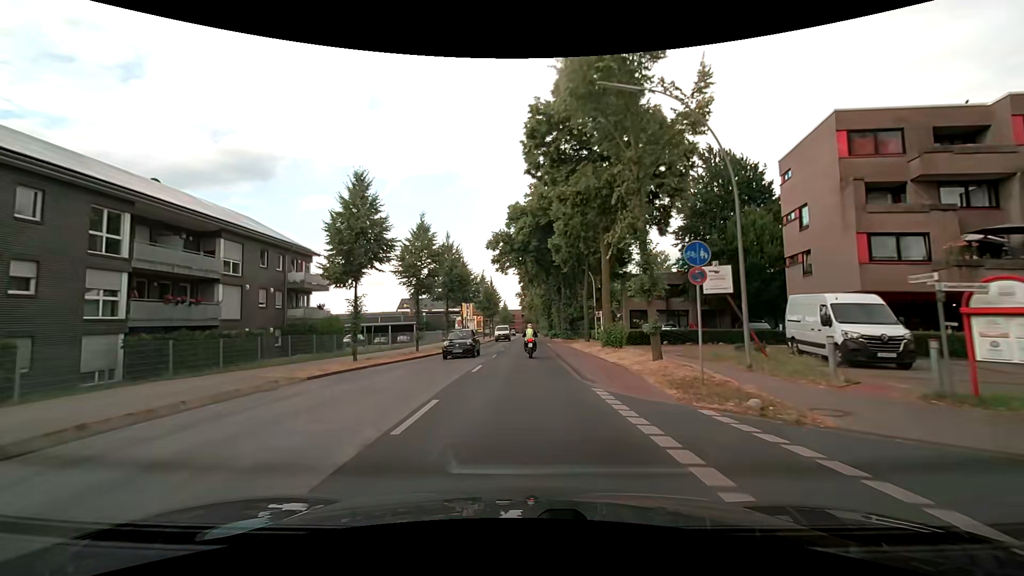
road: secondary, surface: asphalt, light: Day
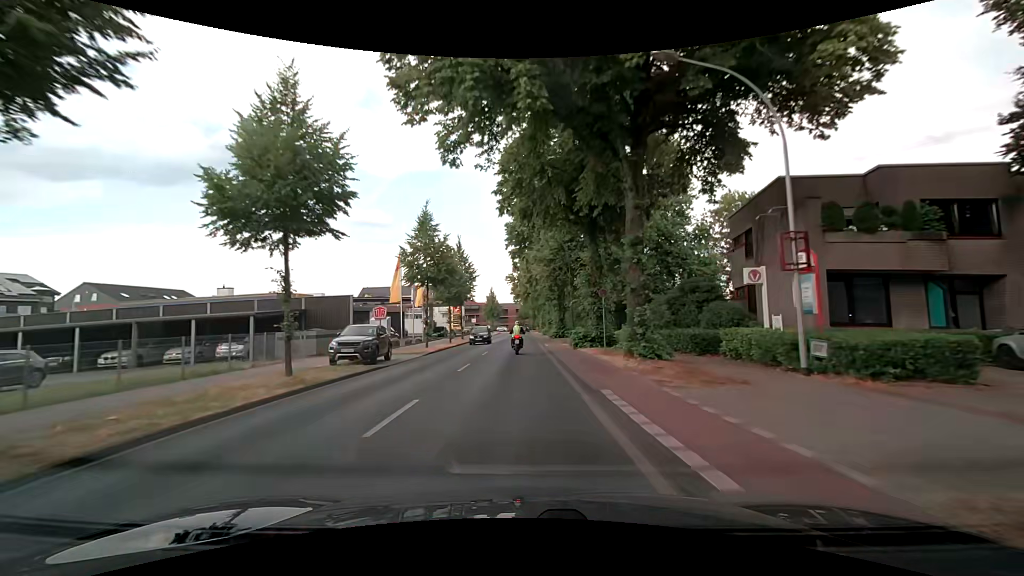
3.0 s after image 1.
(+0.8, +36.4) m; 0°
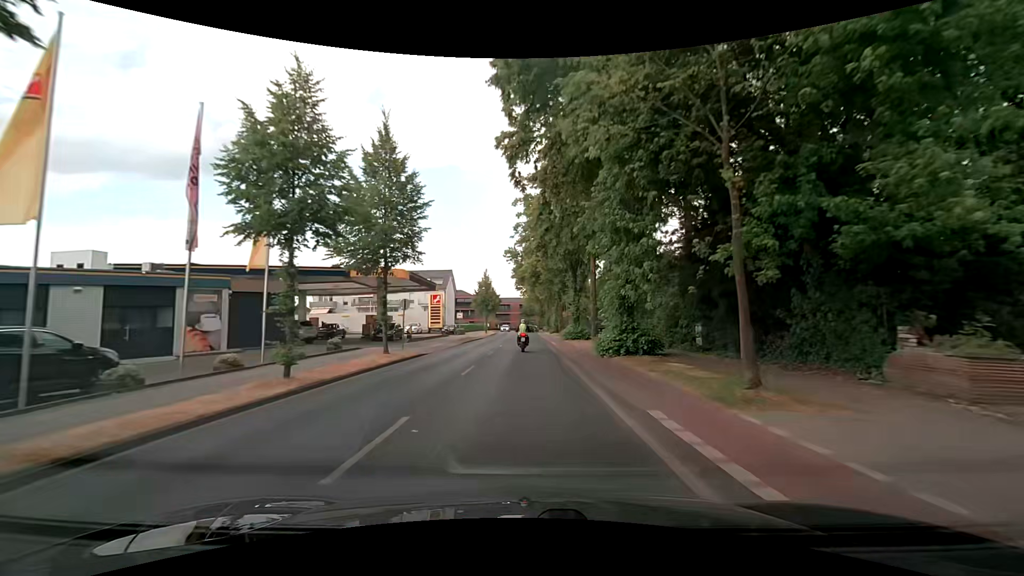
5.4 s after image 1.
(0.0, +29.4) m; +1°
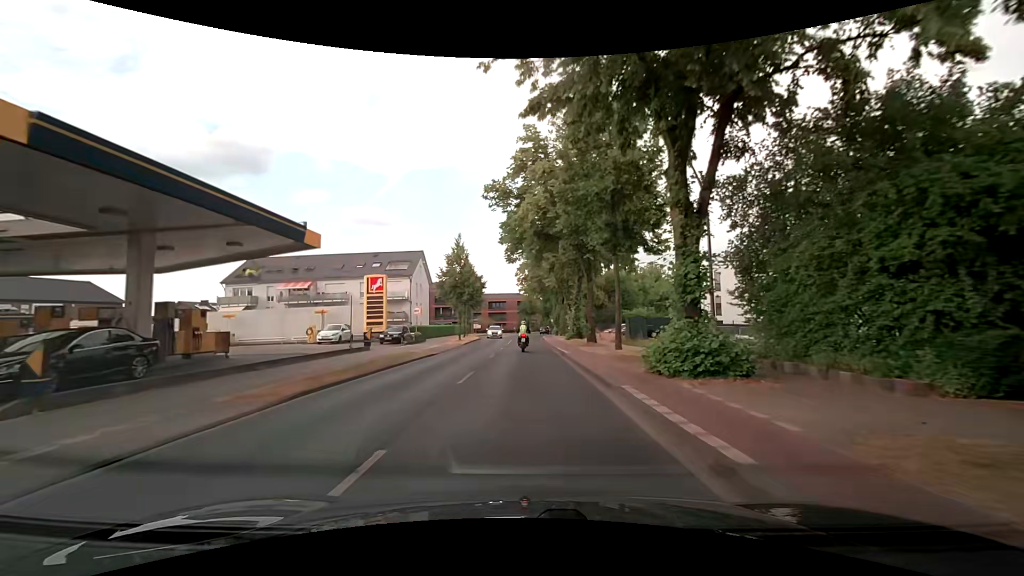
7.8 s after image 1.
(-0.2, +29.2) m; -1°
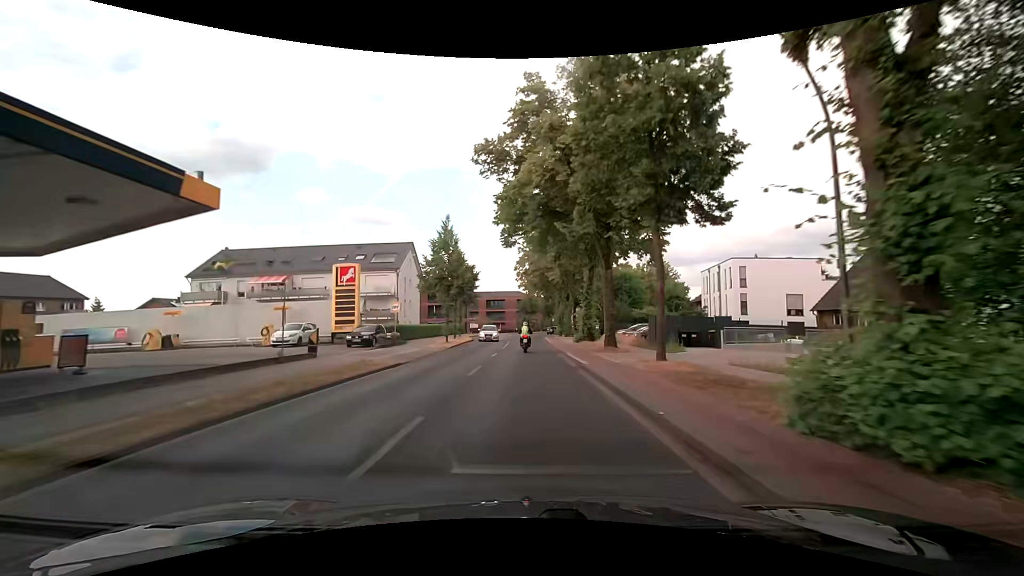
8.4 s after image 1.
(0.0, +7.3) m; +1°
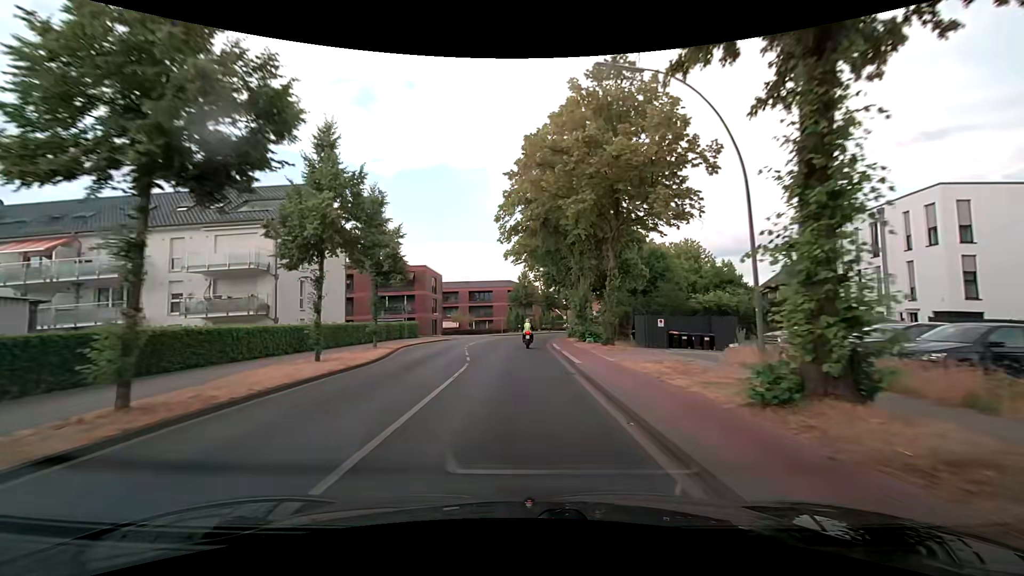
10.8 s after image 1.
(+0.1, +29.2) m; +1°
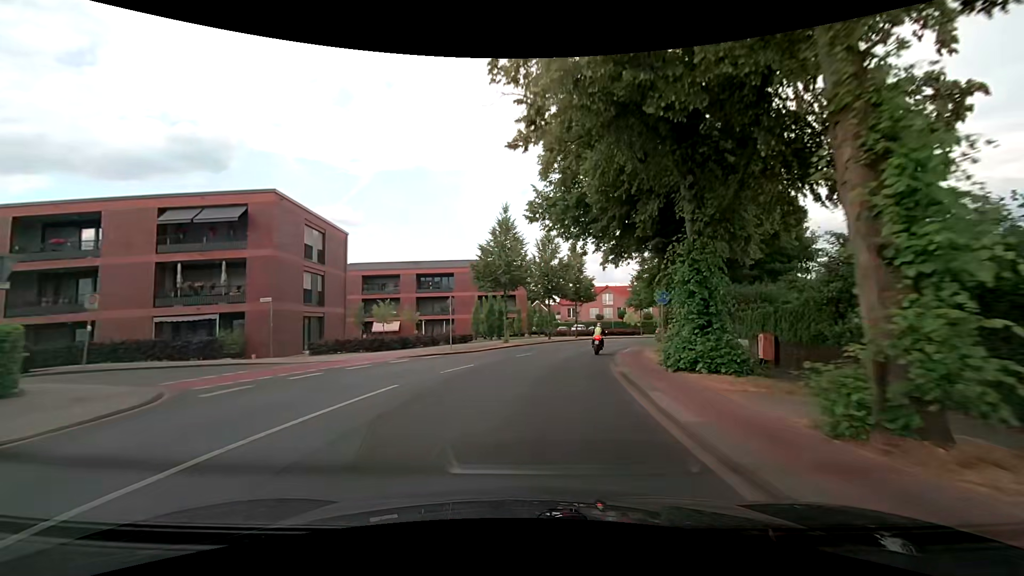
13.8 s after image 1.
(-0.6, +37.6) m; +1°
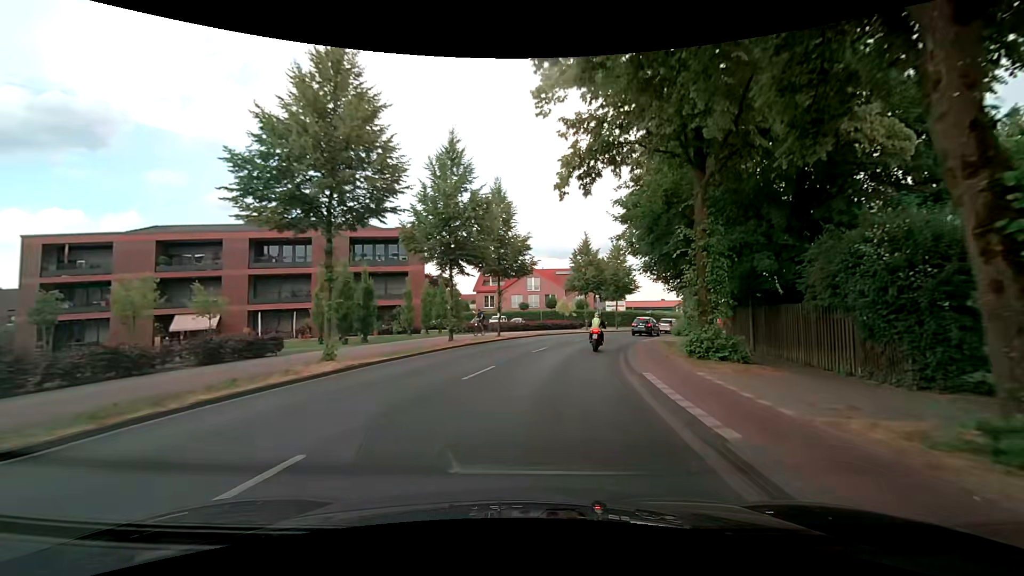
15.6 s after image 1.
(+1.6, +20.6) m; +10°
(0, +10) (+2, +20) (+4, +30) (+8, +39) (+12, +48) (+17, +56) (+23, +65) (+28, +73) (+33, +82) (+39, +90) m
